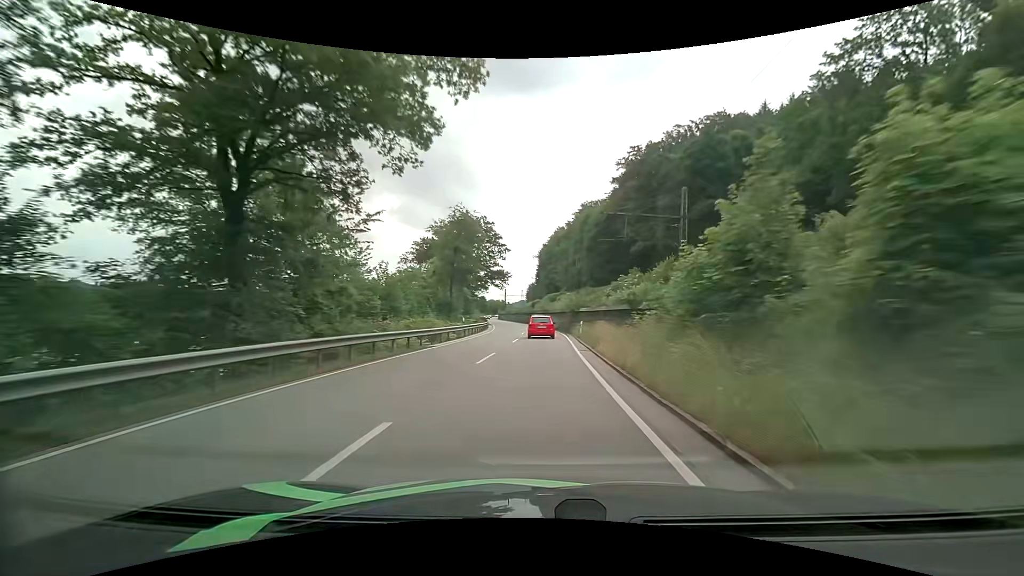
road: primary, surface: asphalt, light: Day
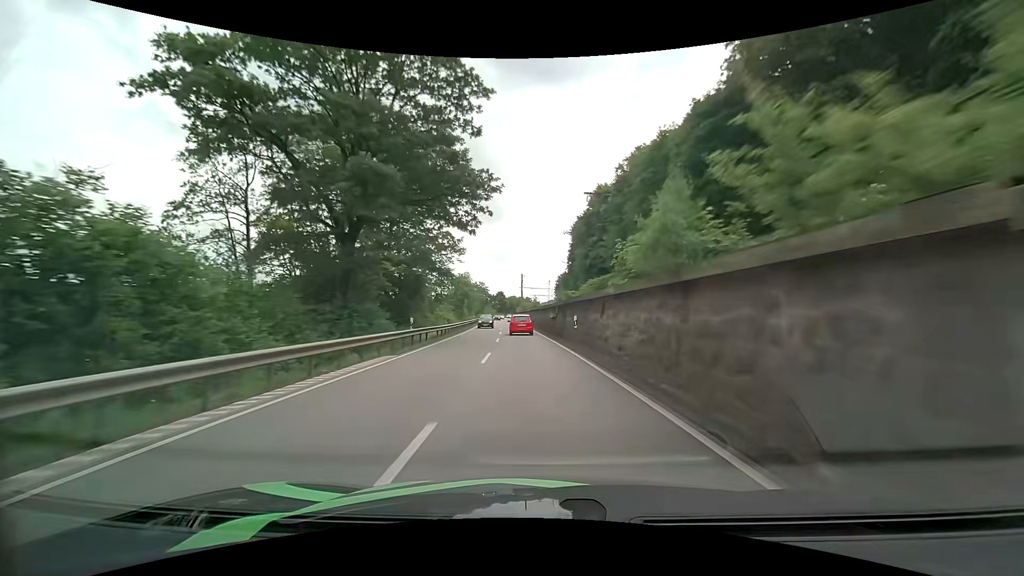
(-1.1, +59.7) m; -4°
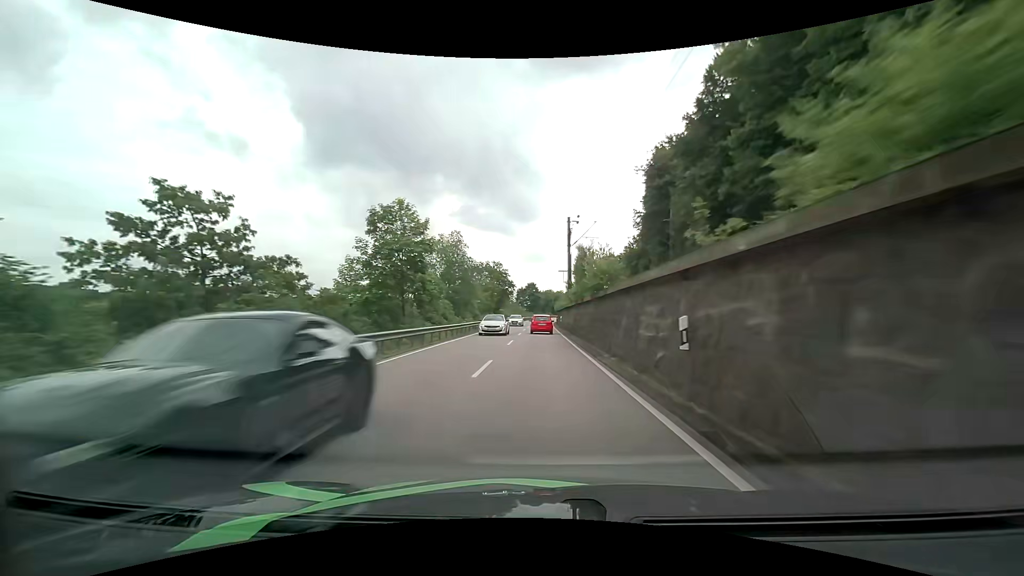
(-2.9, +63.3) m; -4°
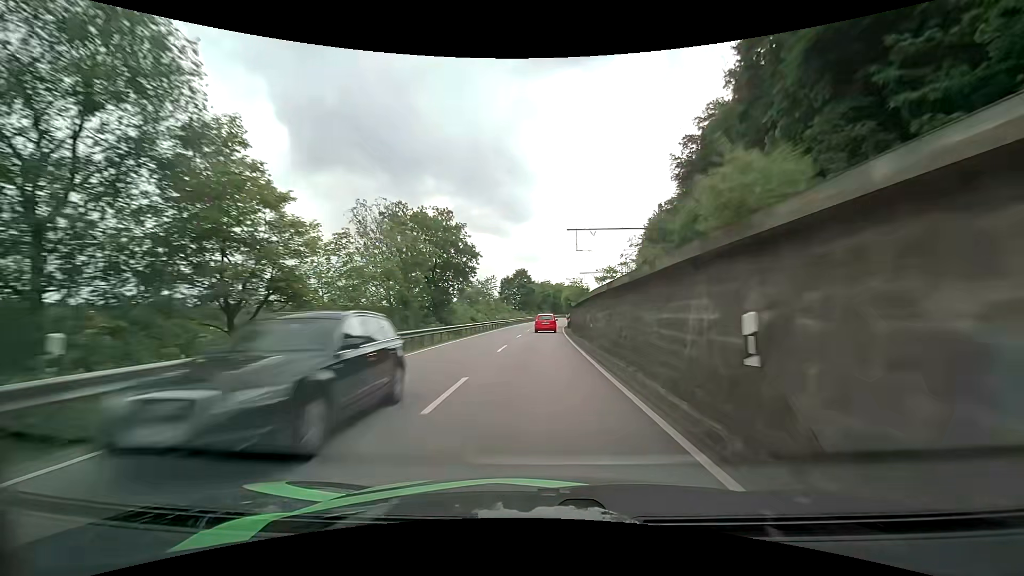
(+0.1, +51.7) m; 0°
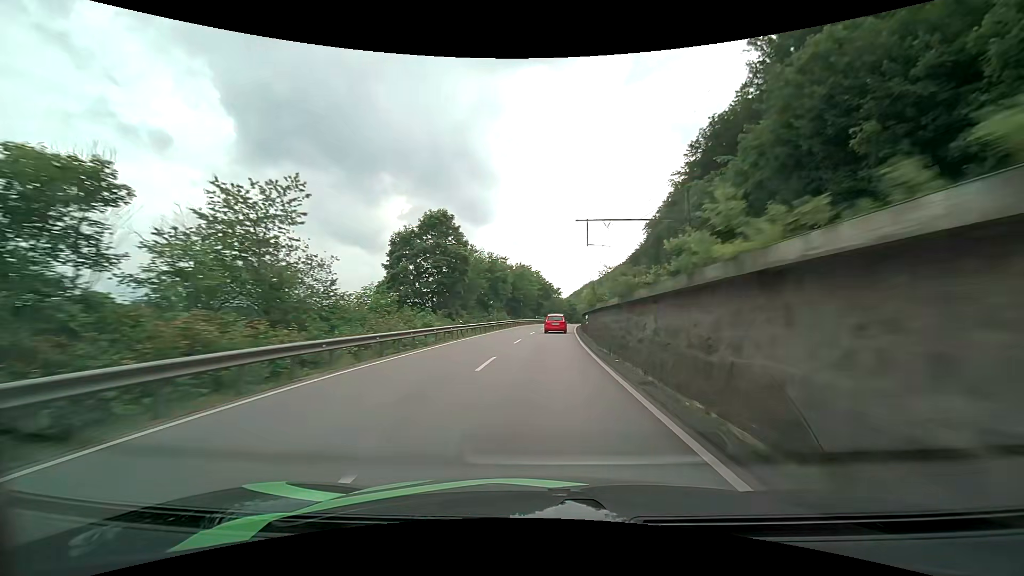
(+1.6, +66.1) m; +4°
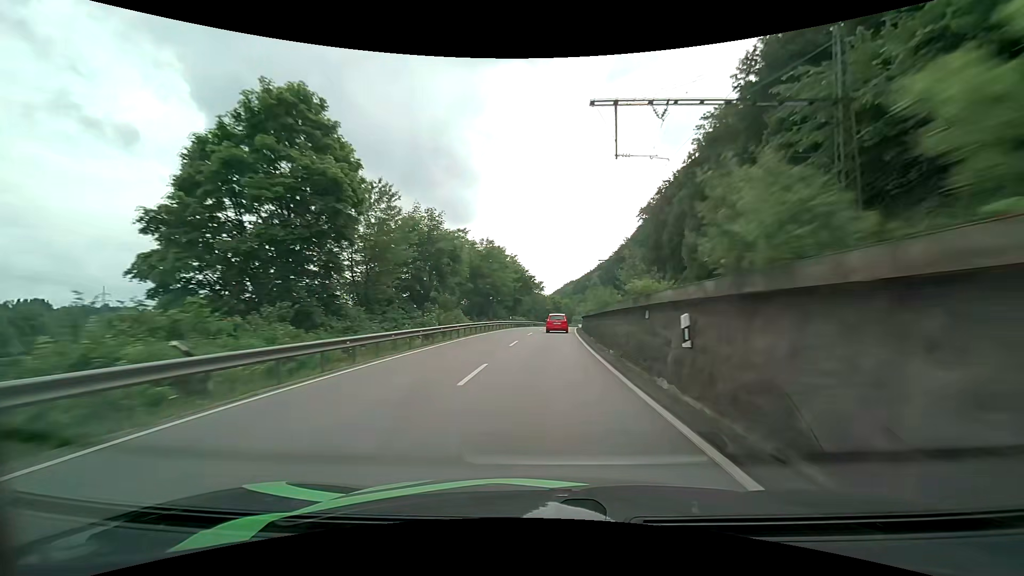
(+0.6, +26.4) m; +2°
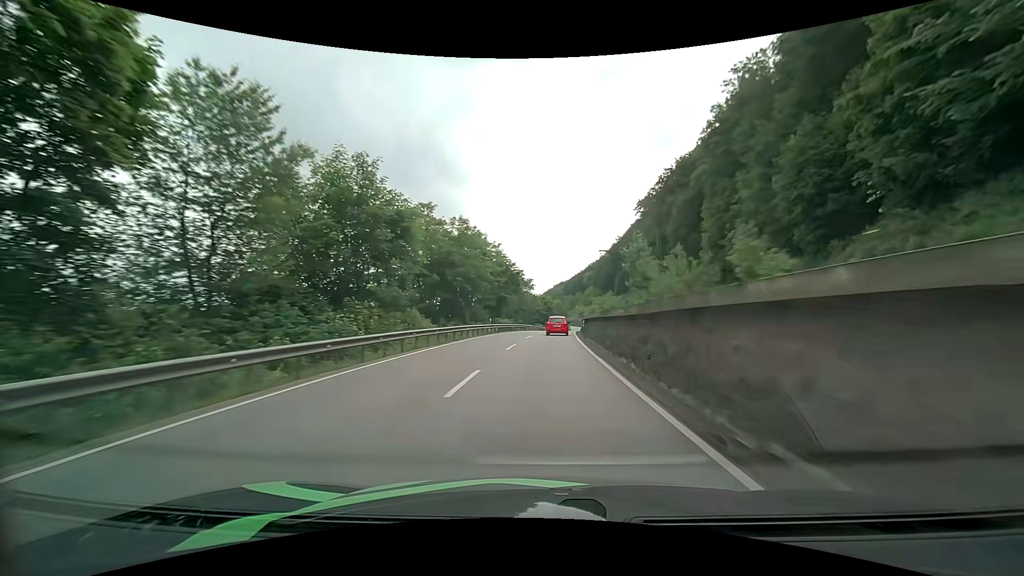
(+0.2, +13.2) m; +1°
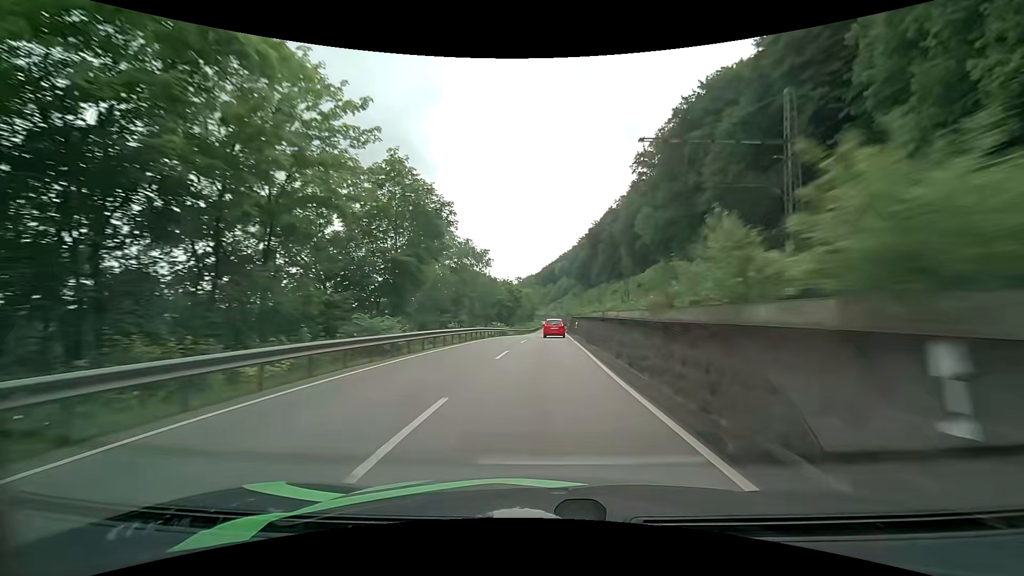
(+1.3, +39.7) m; +4°
(0, +10) (0, +20) (+1, +30) (+1, +40) (+1, +50) (+2, +60) (+2, +70) (+2, +80) (+3, +90) (+3, +100) m
